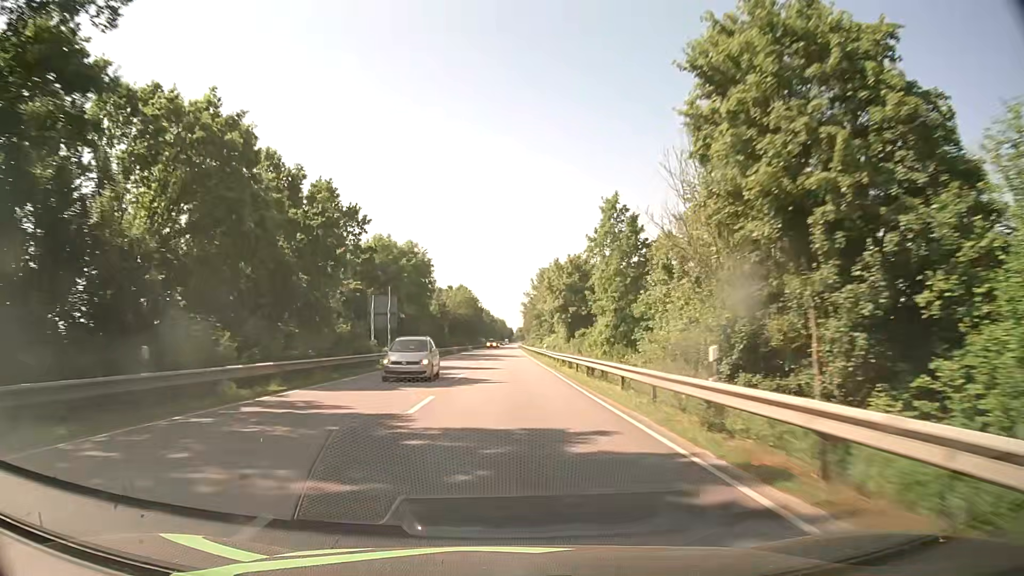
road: primary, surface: asphalt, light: Day
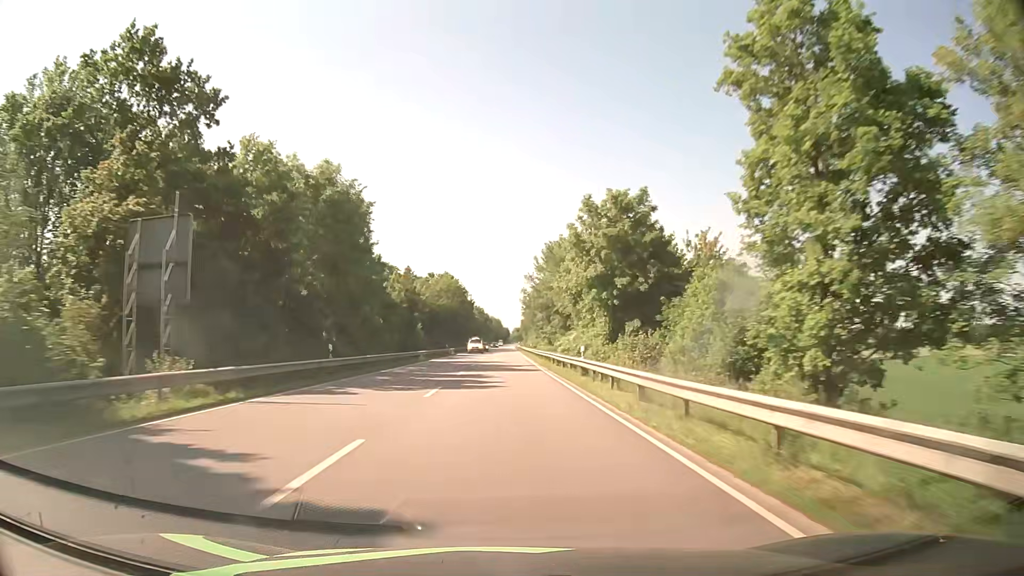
(+0.1, +31.2) m; 0°
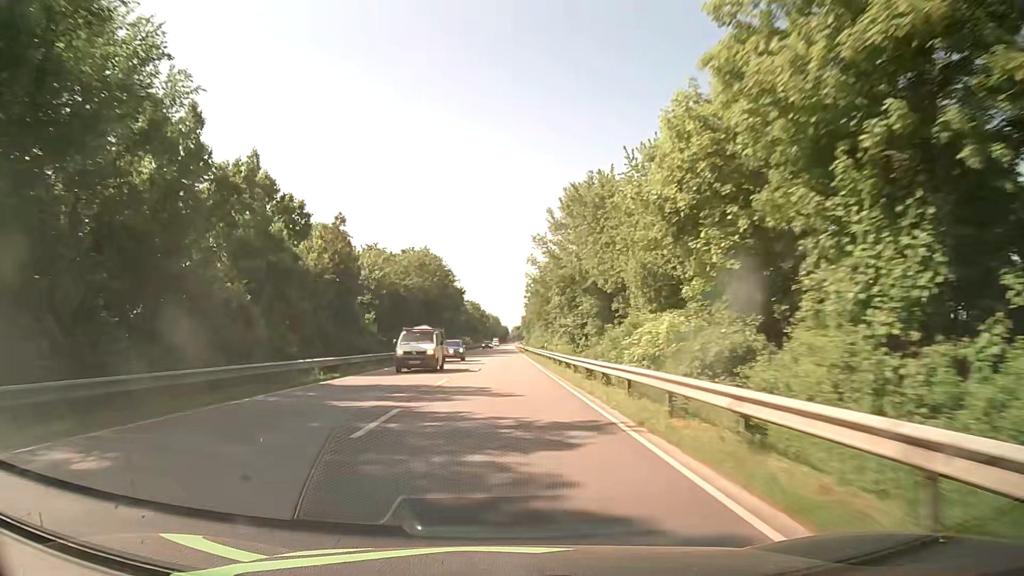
(0.0, +31.3) m; 0°
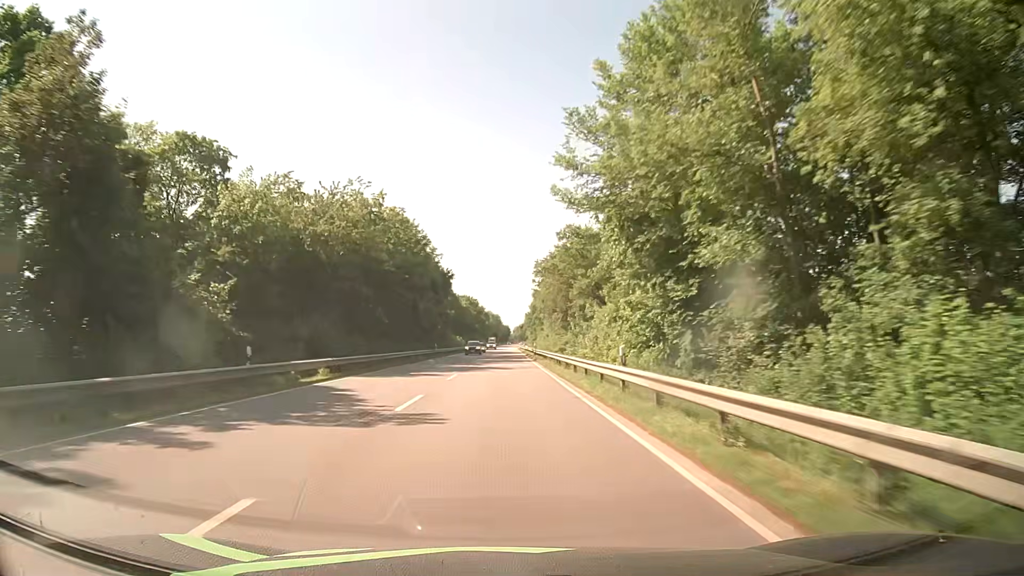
(-0.1, +31.4) m; 0°
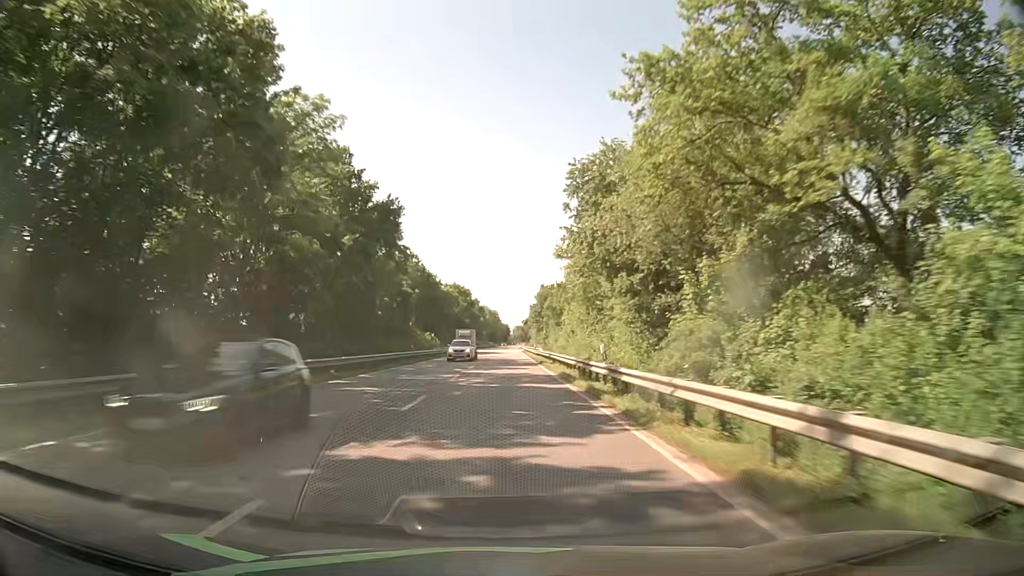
(-0.1, +47.3) m; 0°
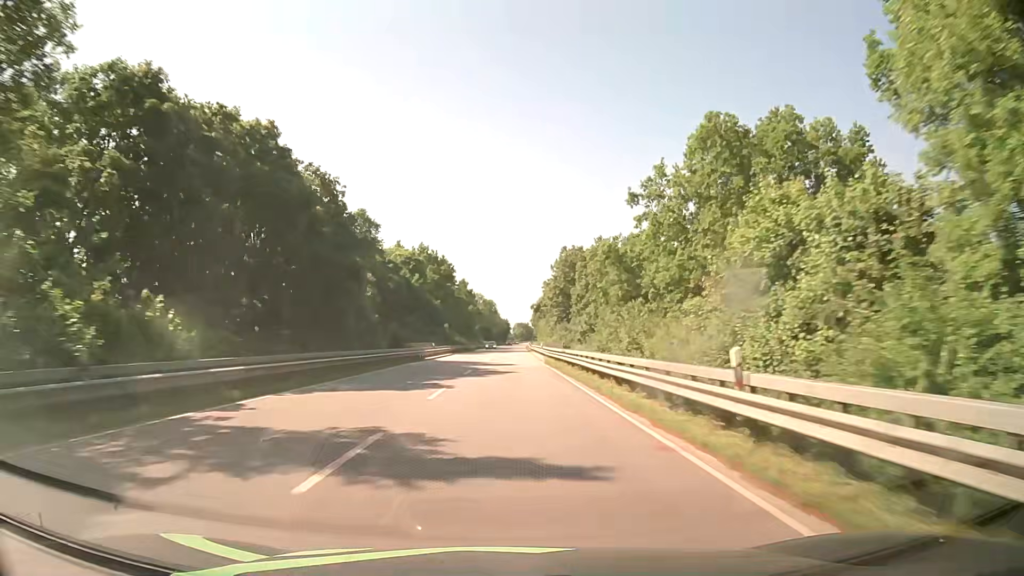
(+0.1, +63.2) m; +1°
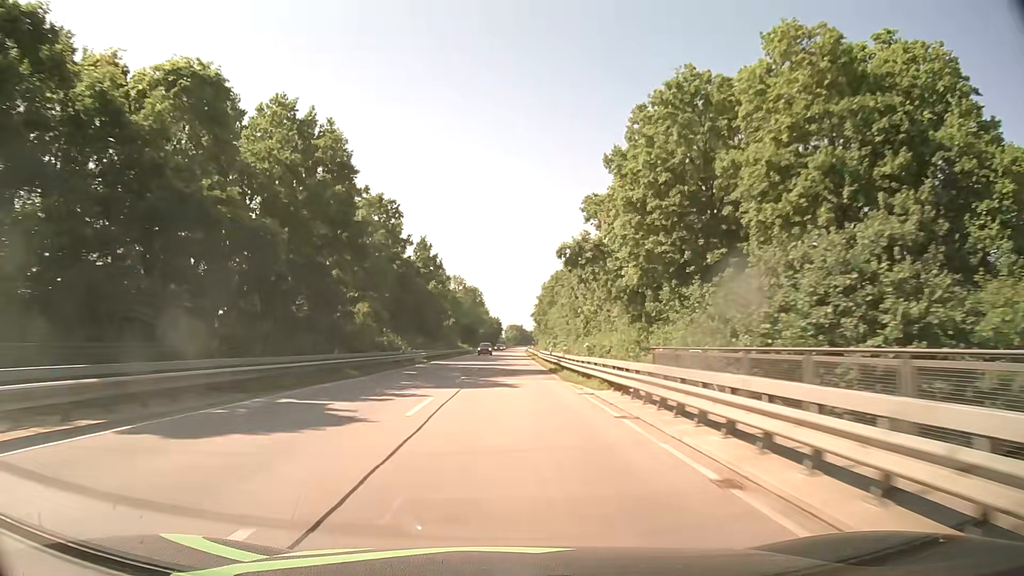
(-0.2, +63.2) m; 0°
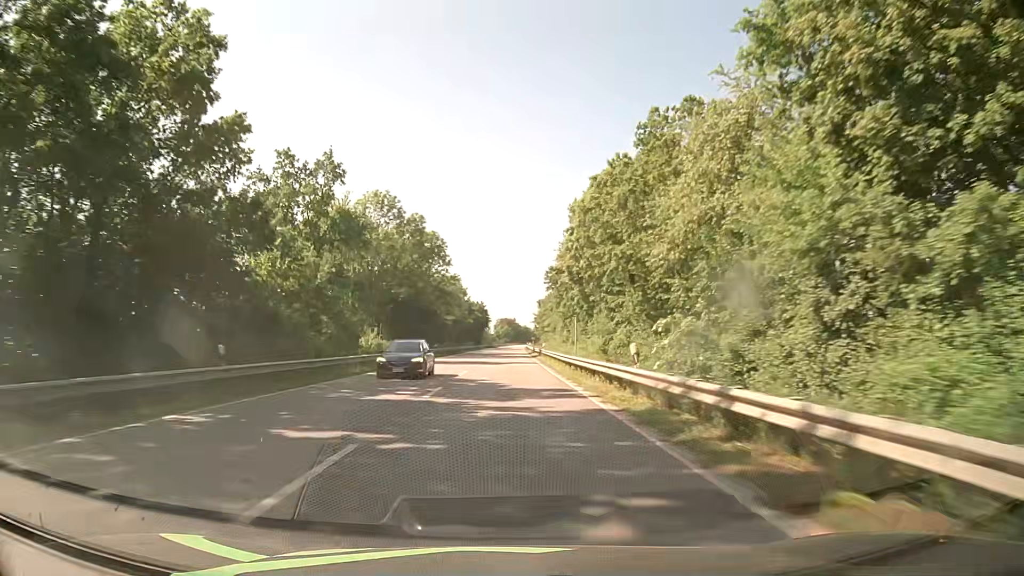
(+0.4, +79.0) m; +1°
(0, +10) (0, +20) (0, +30) (0, +40) (0, +50) (0, +60) (0, +70) (0, +80) (+1, +90) (+1, +100) m
